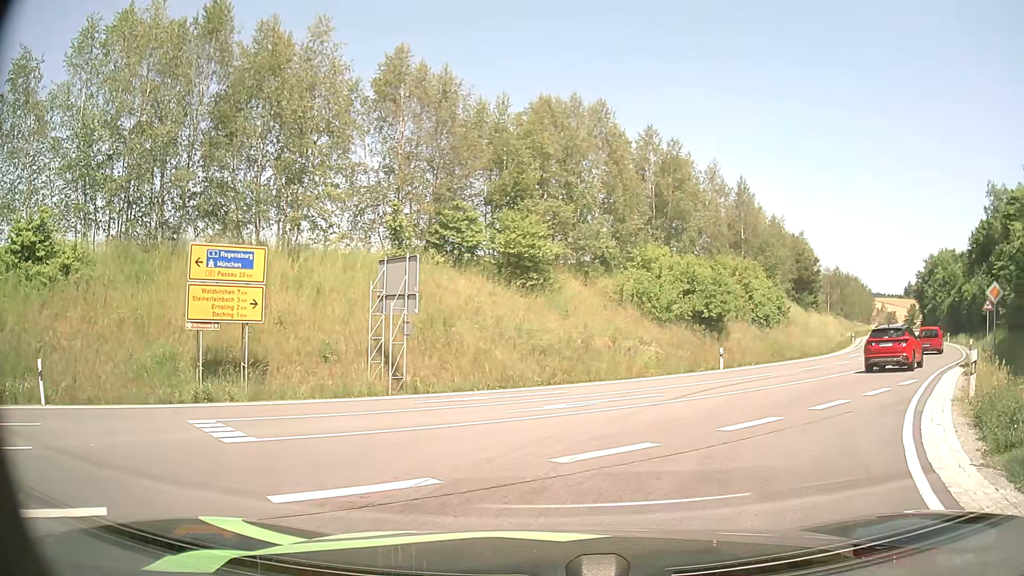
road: primary_link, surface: asphalt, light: Day
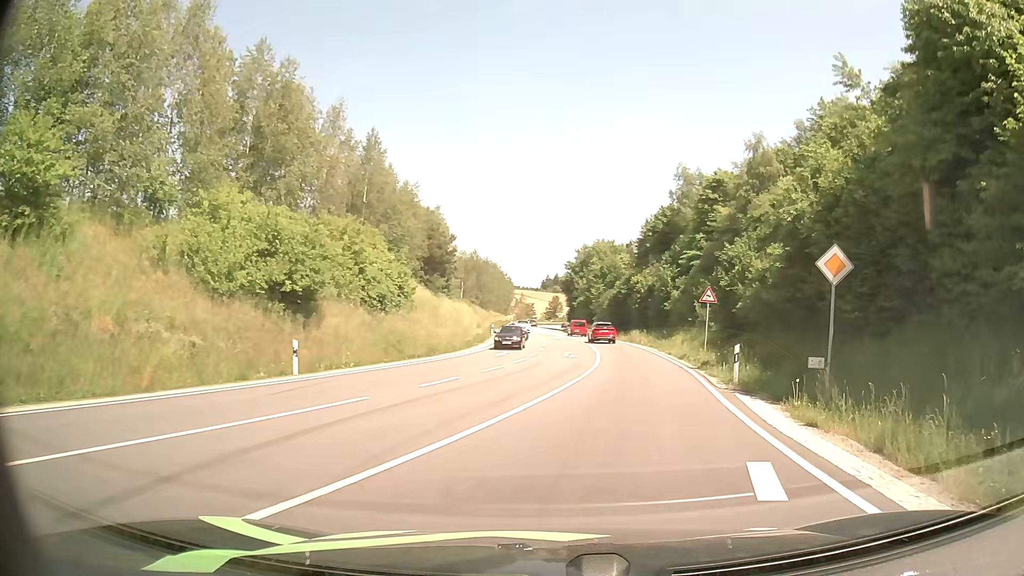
(+4.1, +12.6) m; +33°
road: secondary
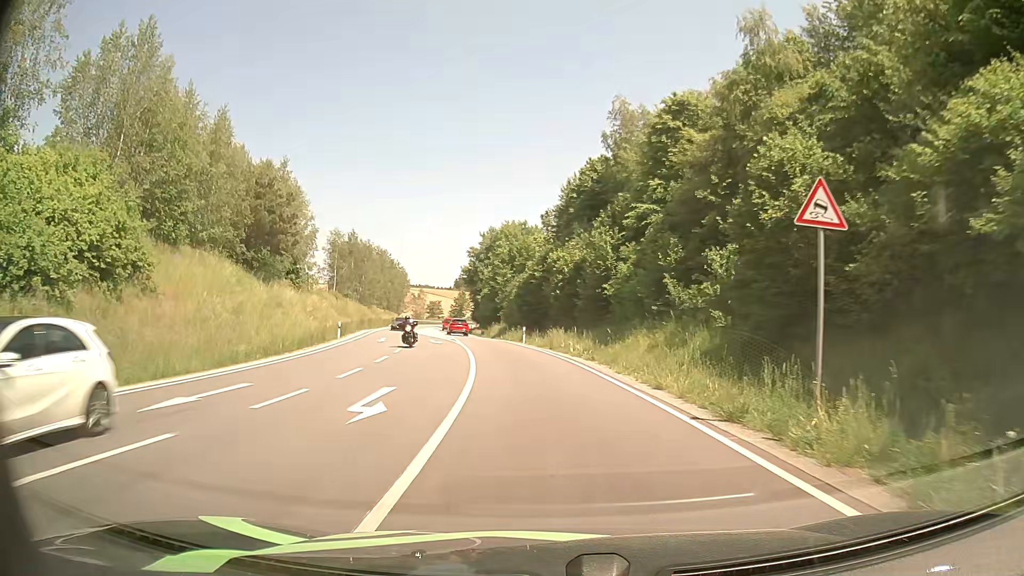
(+2.6, +24.0) m; +7°
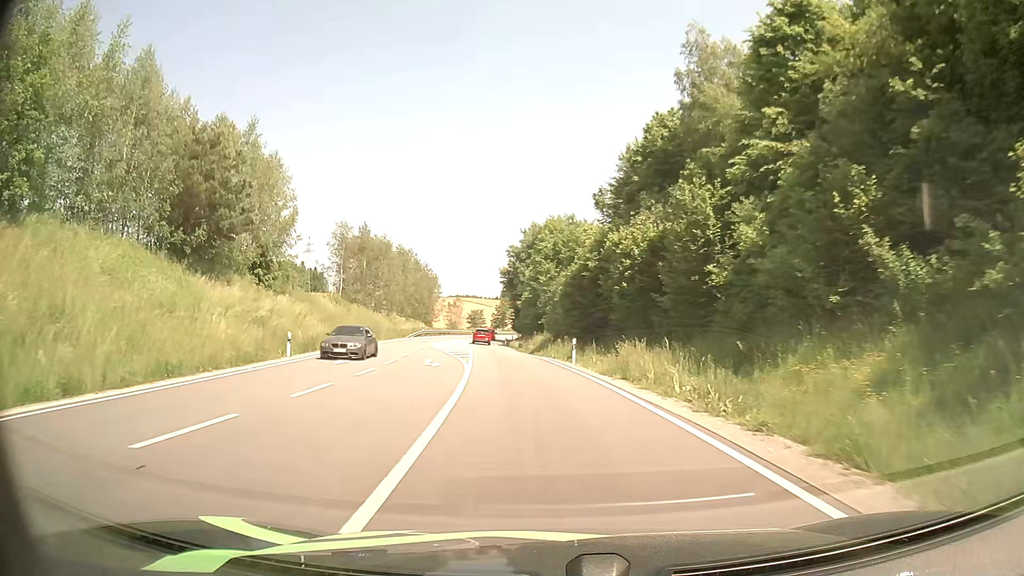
(-0.5, +16.3) m; -4°
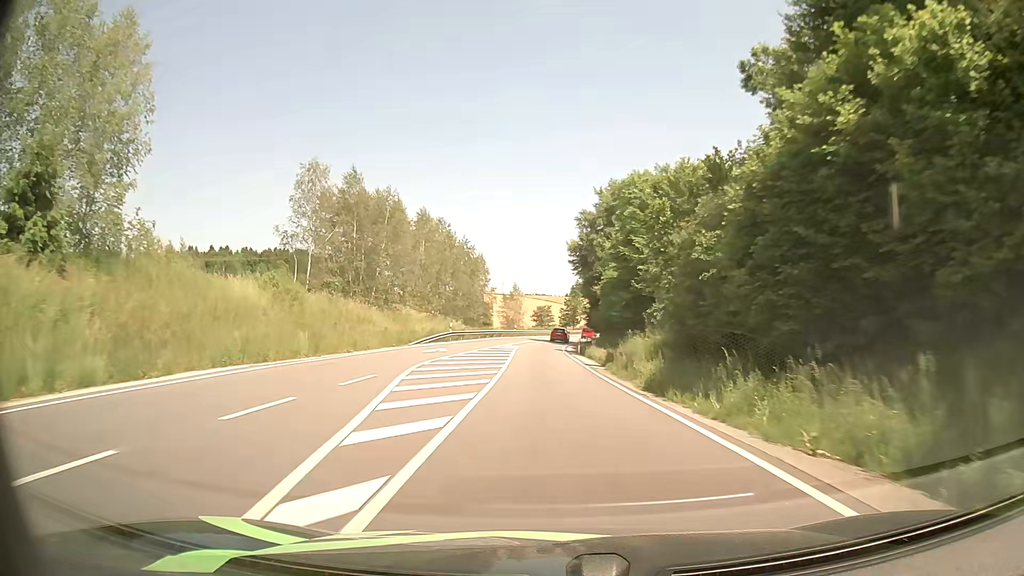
(-1.8, +28.7) m; -6°
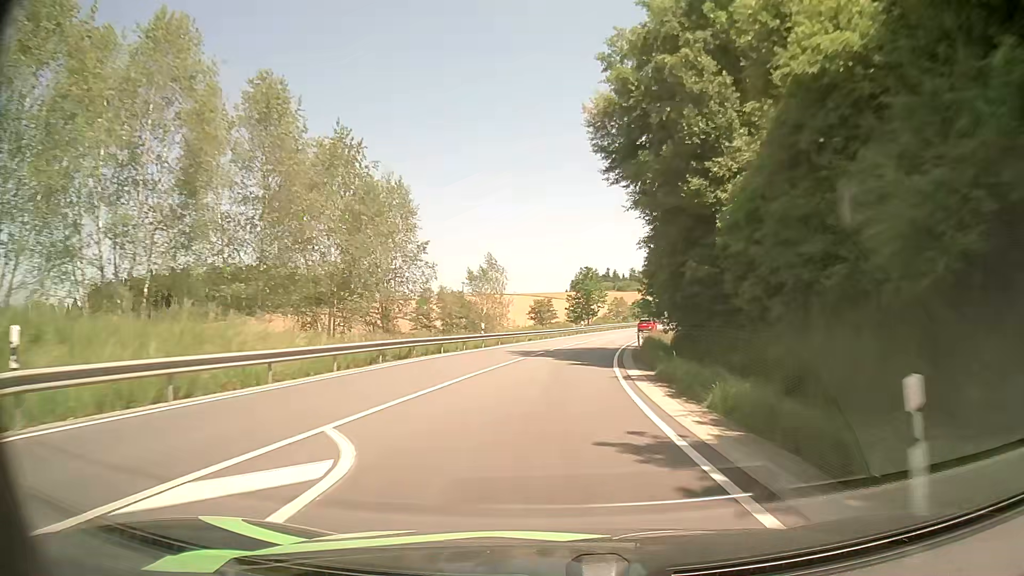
(-0.3, +44.7) m; 0°
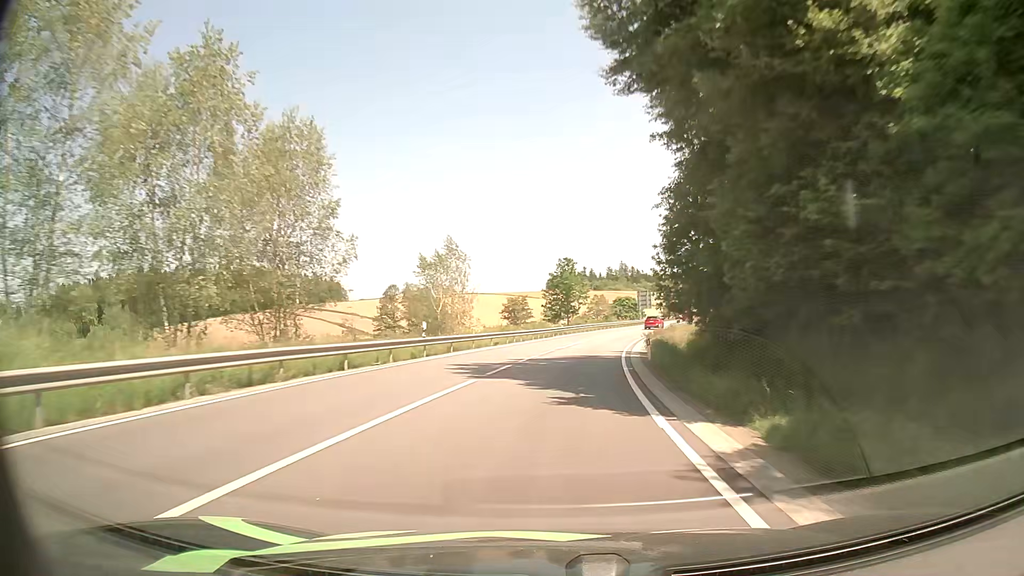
(+0.1, +11.9) m; +1°
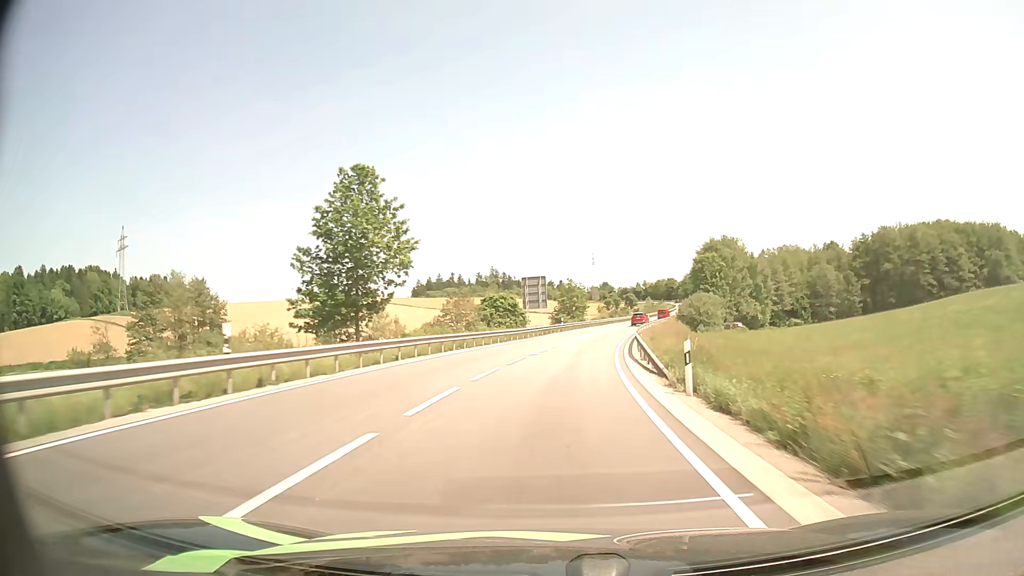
(+5.3, +49.5) m; +12°
(0, +10) (+1, +20) (+1, +30) (+2, +40) (+4, +50) (+6, +60) (+8, +69) (+10, +79) (+13, +89) (+15, +98) m
